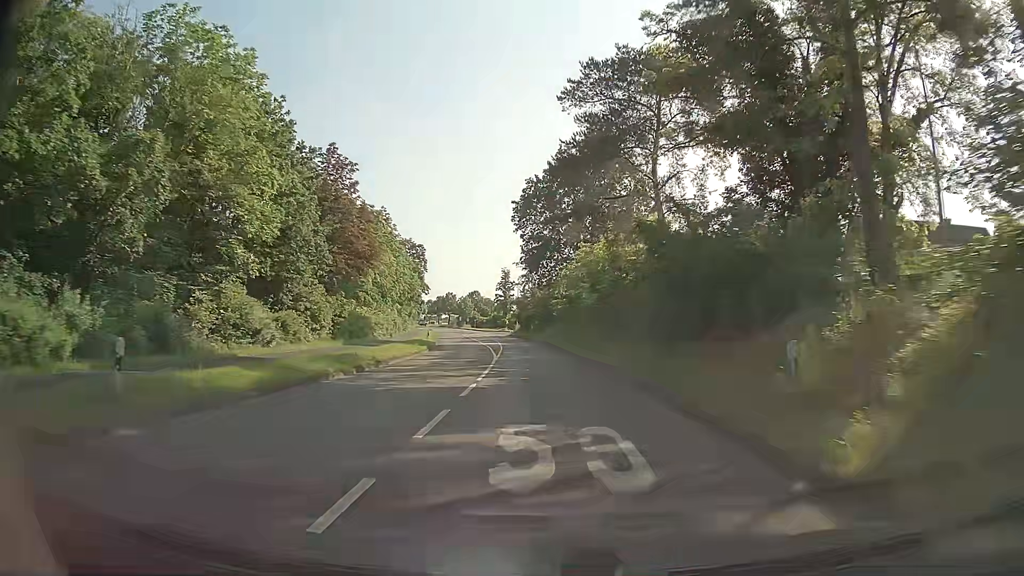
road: secondary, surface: asphalt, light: Day
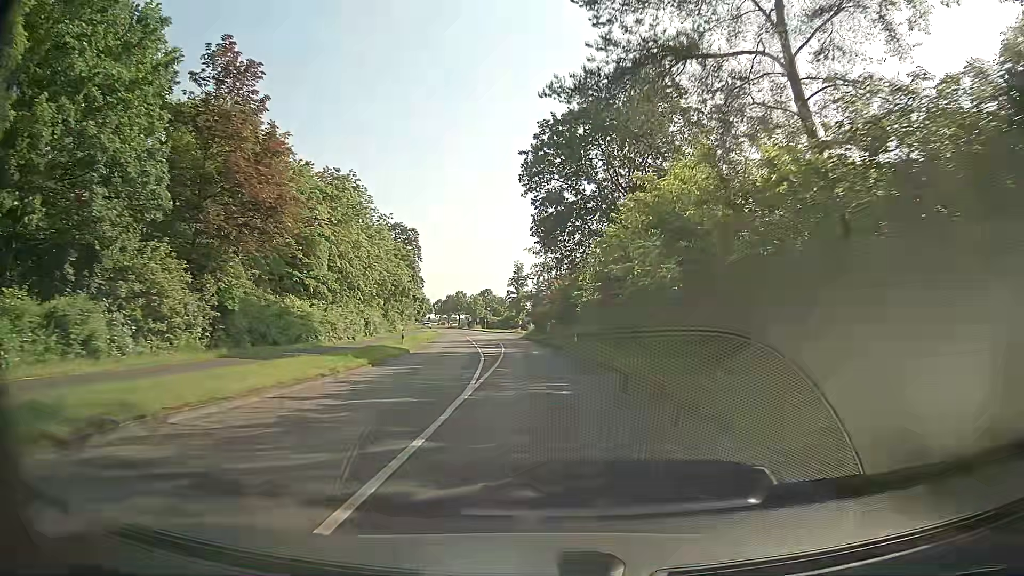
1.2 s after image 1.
(-0.3, +17.0) m; -2°
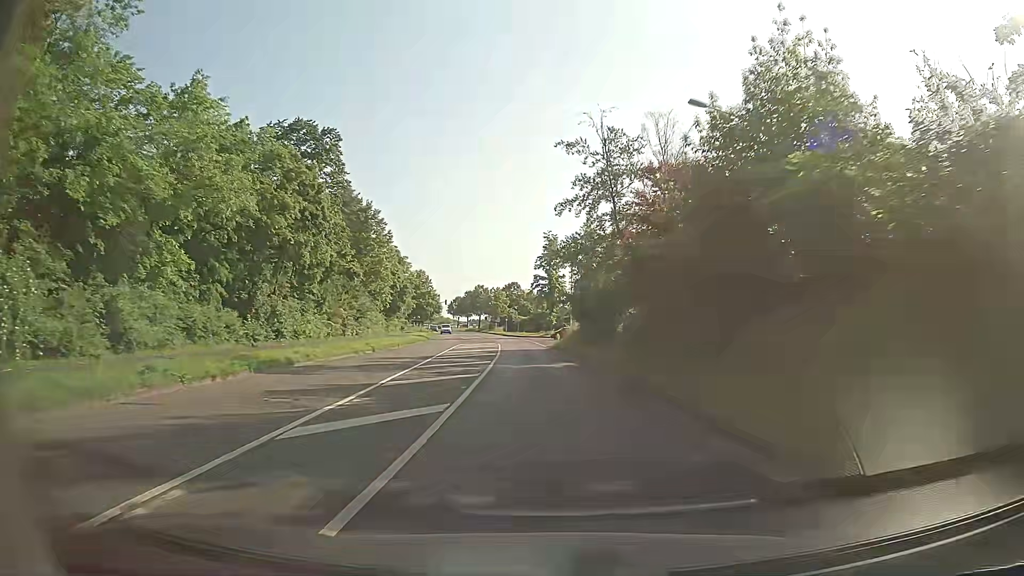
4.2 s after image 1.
(-0.8, +42.7) m; -3°
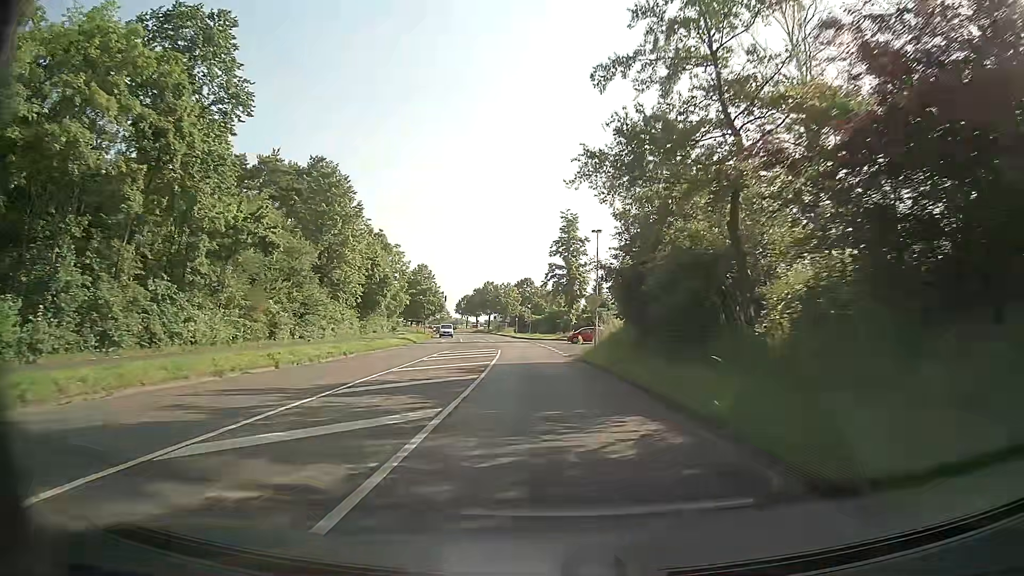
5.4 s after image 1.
(-0.1, +17.0) m; -1°
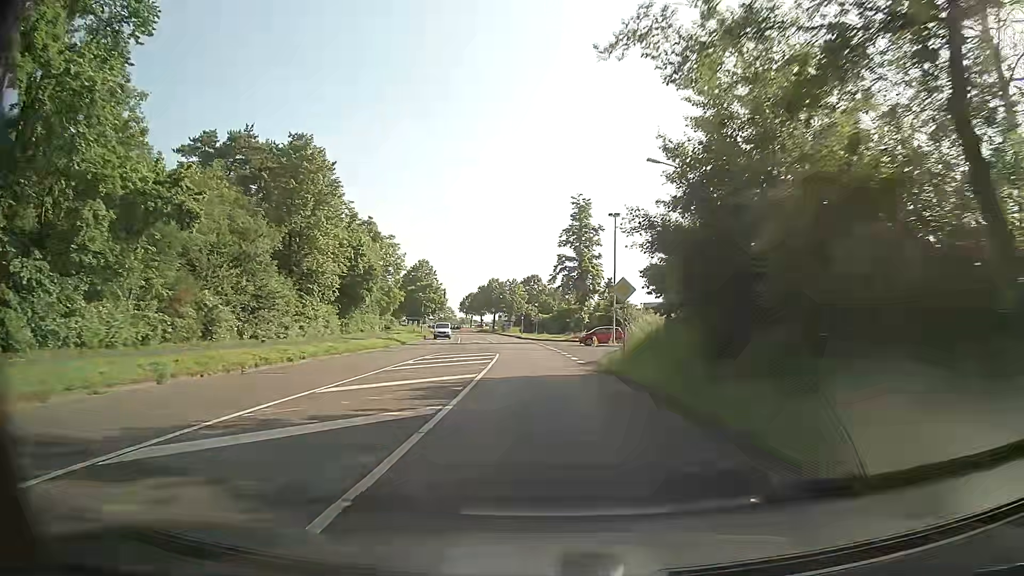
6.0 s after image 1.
(-0.1, +8.3) m; -1°
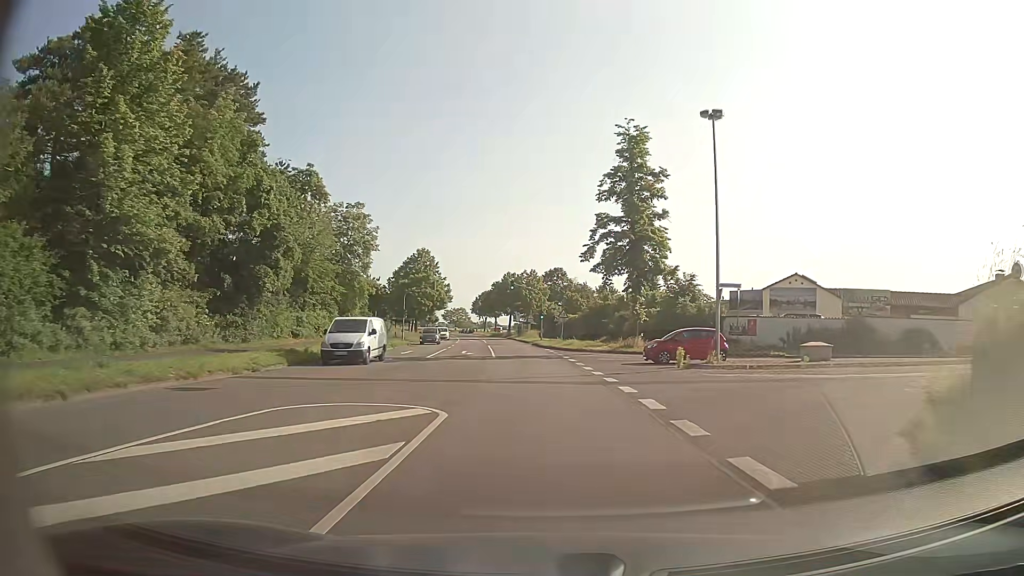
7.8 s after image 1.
(-0.4, +24.6) m; -2°
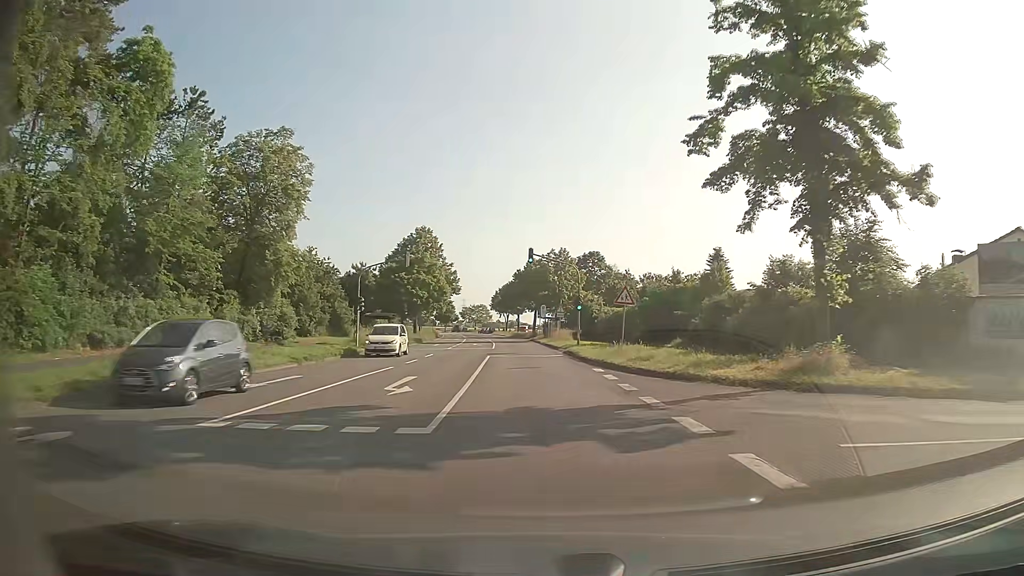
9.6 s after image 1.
(-0.6, +24.4) m; -2°
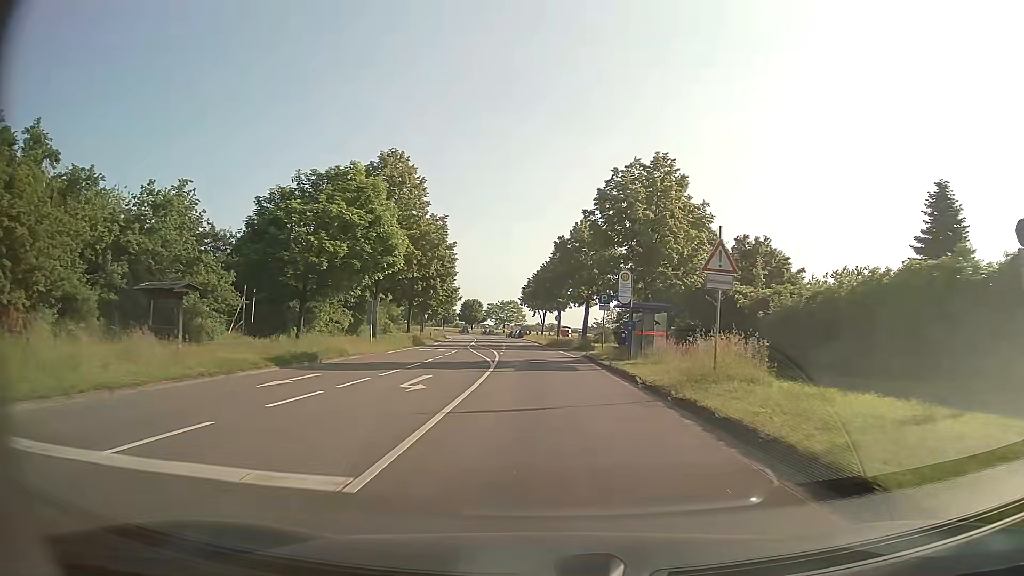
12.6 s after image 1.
(-1.7, +40.3) m; -4°
(0, +10) (0, +20) (0, +30) (-1, +40) (-1, +50) (-2, +60) (-3, +70) (-3, +80) (-4, +90) (-6, +100) m
